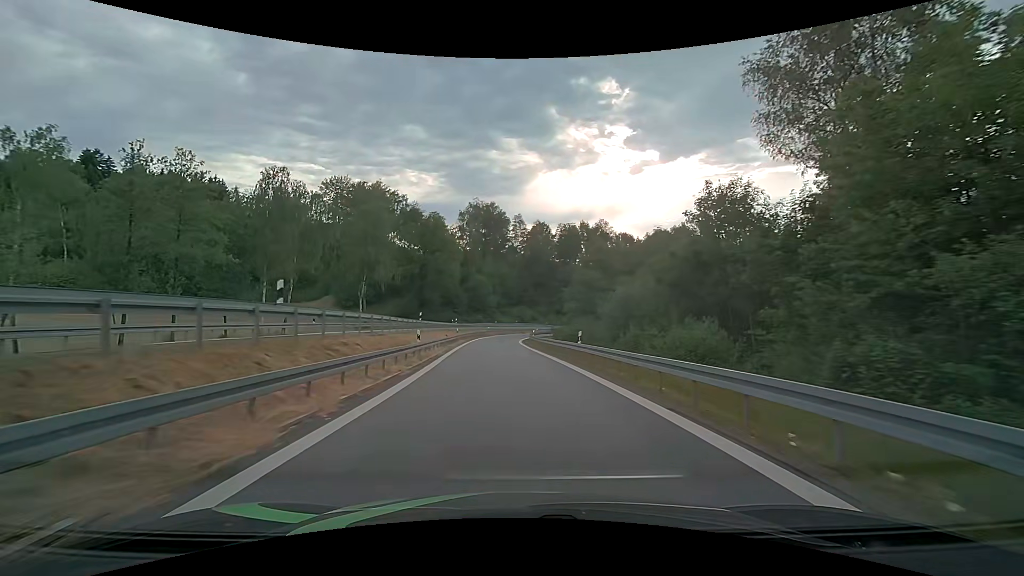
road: motorway_link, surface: asphalt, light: Day
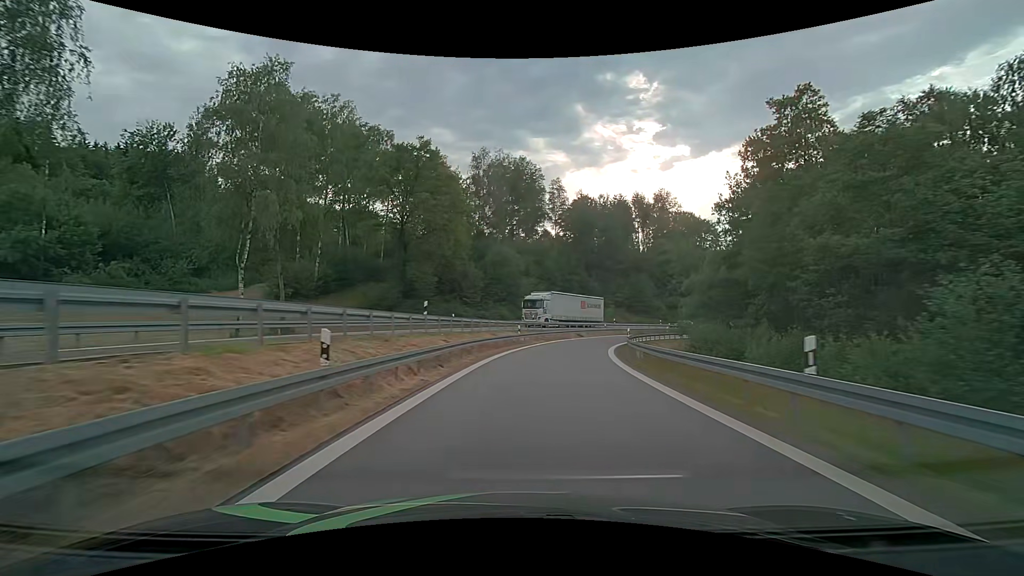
(-2.4, +39.9) m; -4°
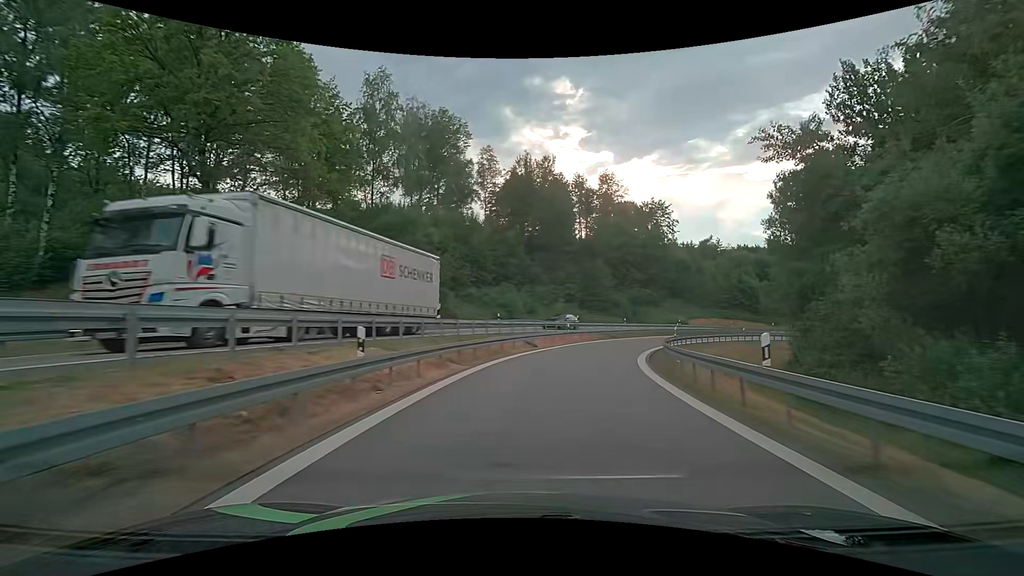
(+1.4, +24.2) m; +8°
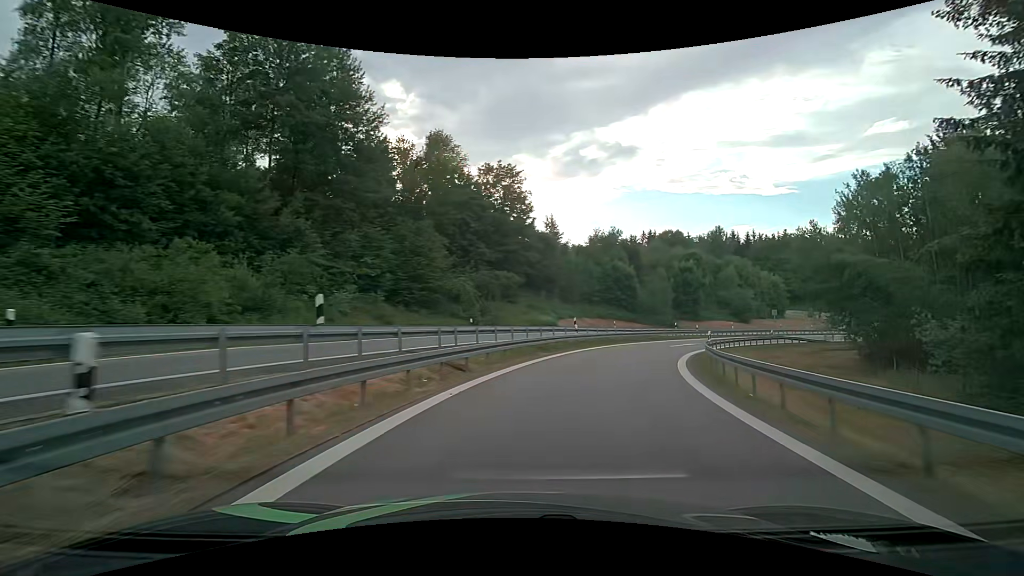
(+5.0, +31.0) m; +20°
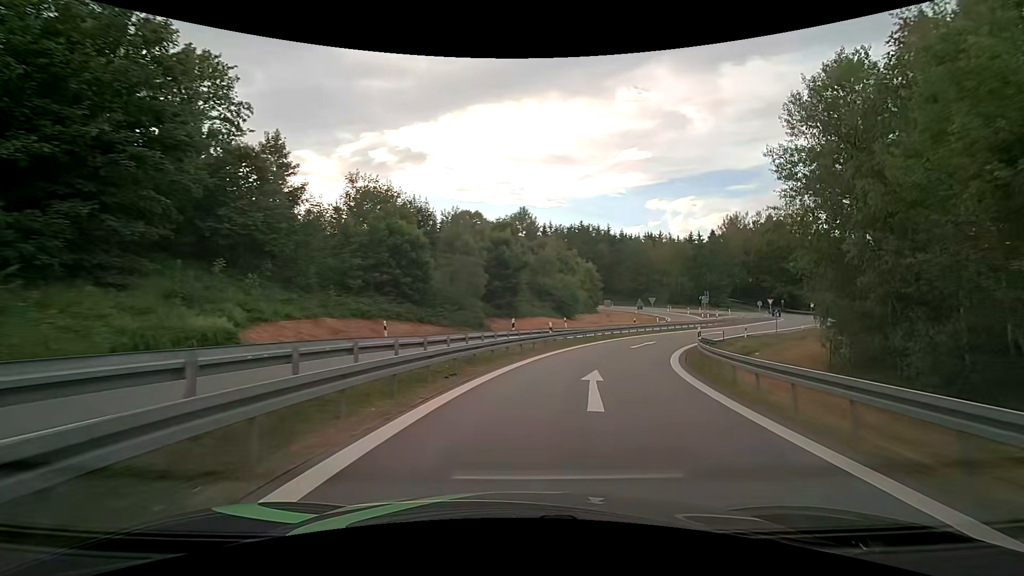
(+5.9, +29.2) m; +24°
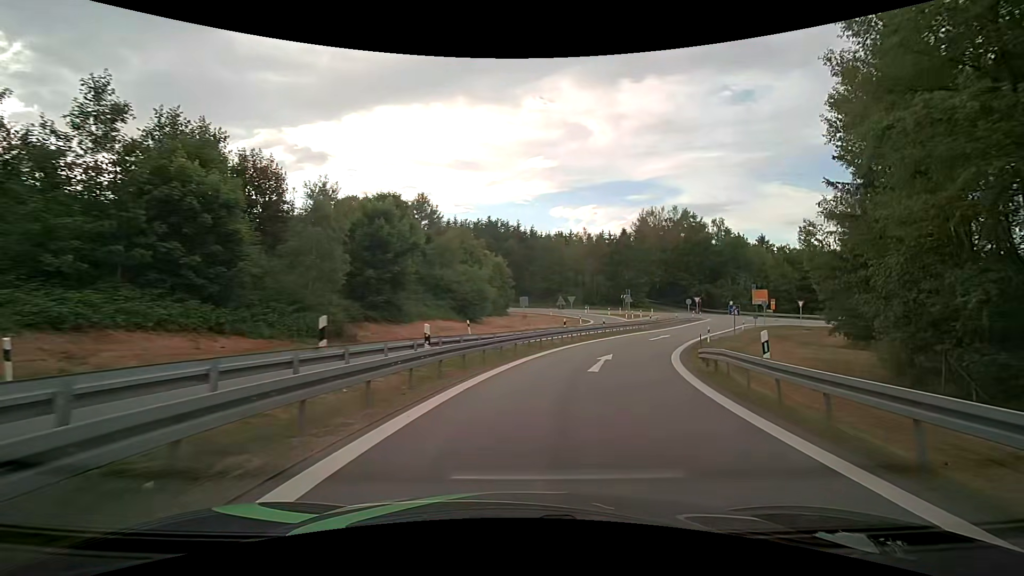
(+1.3, +14.3) m; +10°
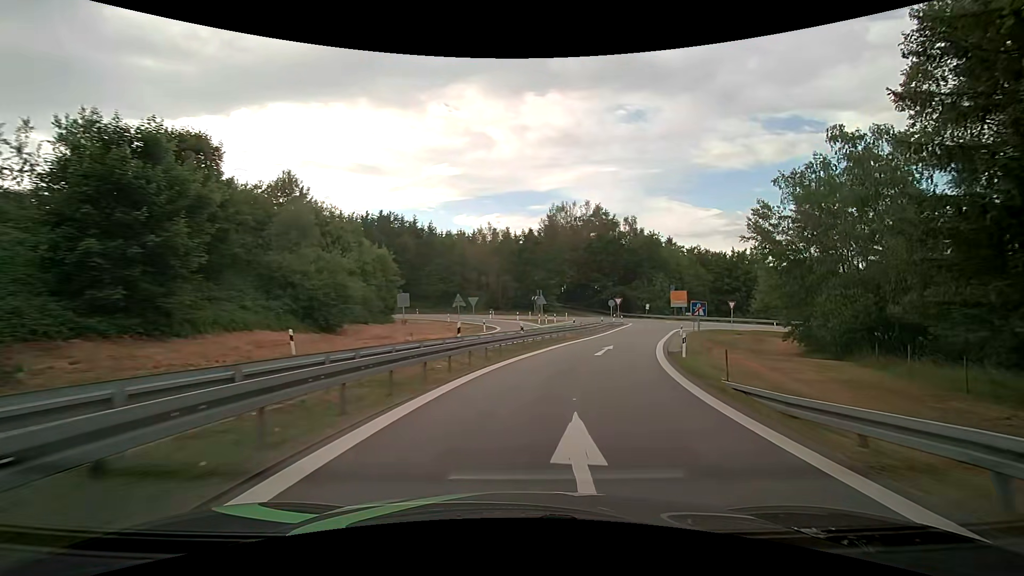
(+1.3, +13.9) m; +11°
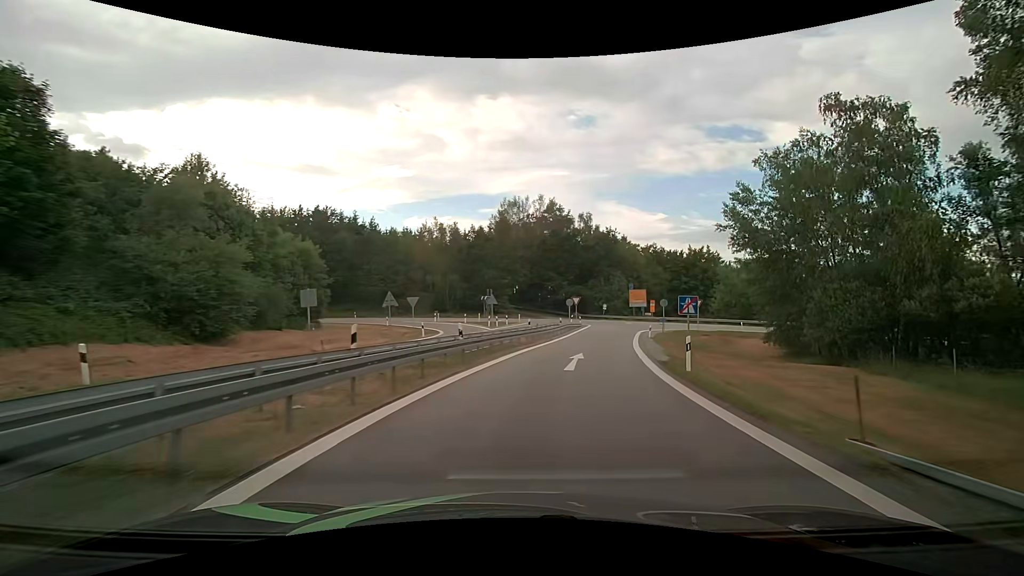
(+0.3, +6.8) m; +5°
(+1, +10) (+2, +20) (+4, +30) (+7, +39) (+9, +49) (+12, +59) (+10, +68) (+3, +75) (-7, +77) (-17, +79) m
